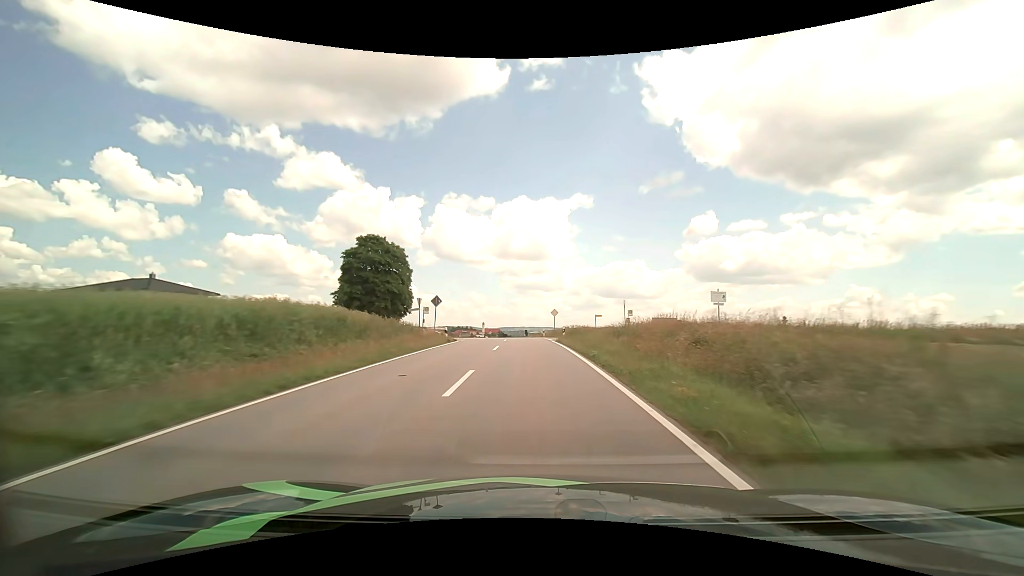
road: tertiary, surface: asphalt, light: Day
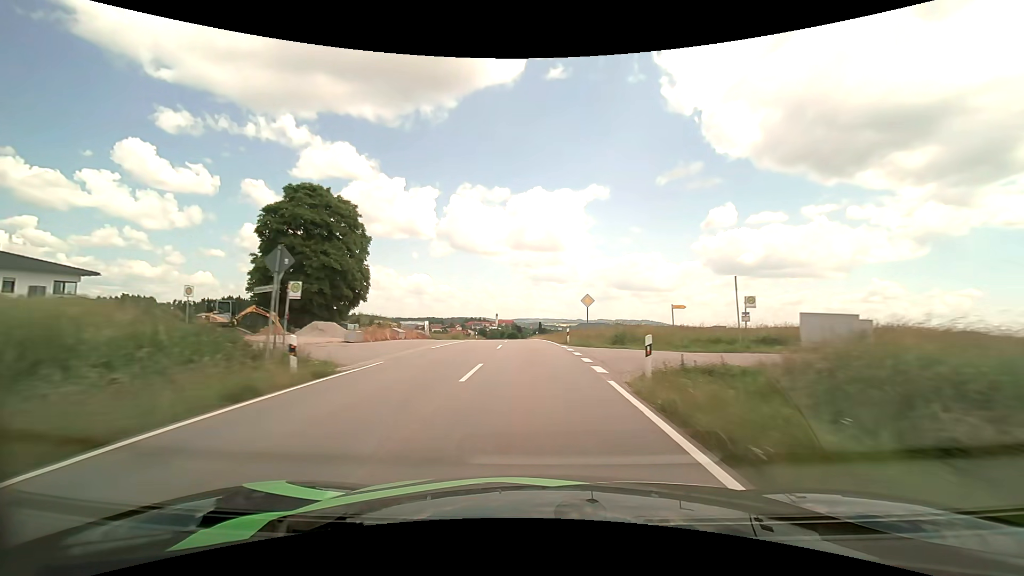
(-0.3, +22.5) m; -2°
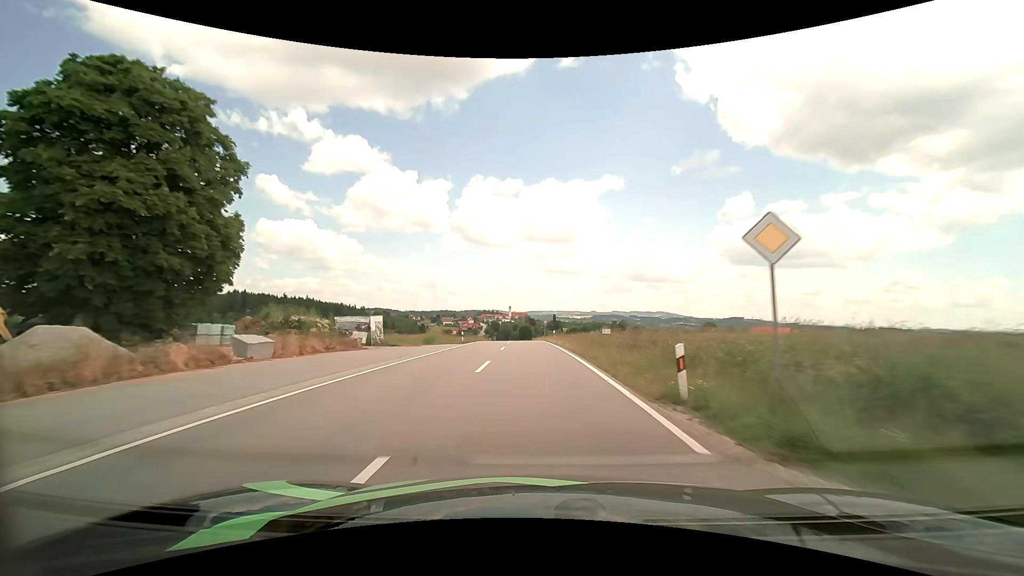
(-0.3, +21.9) m; -1°
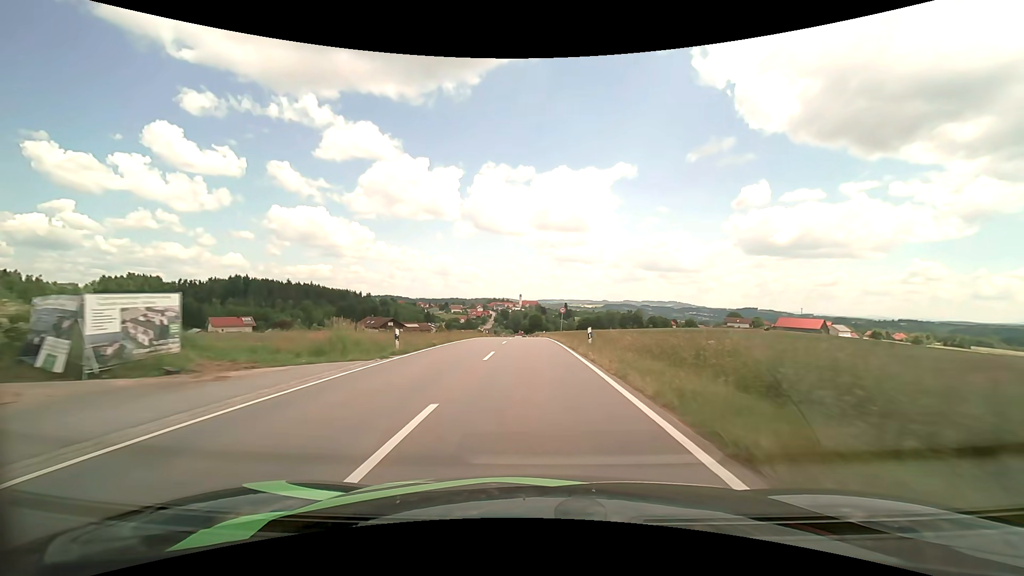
(-0.3, +22.3) m; -1°
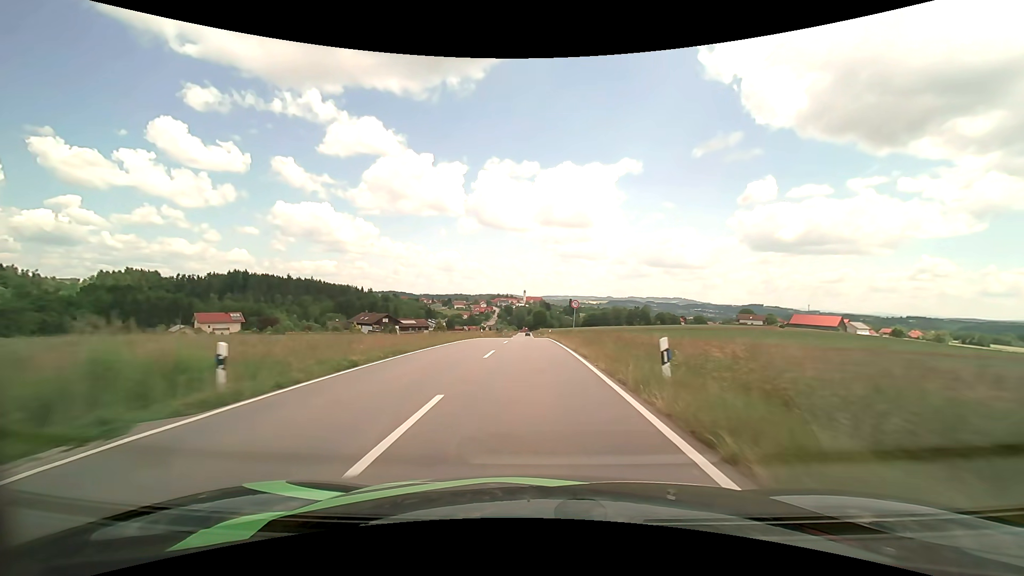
(0.0, +11.5) m; 0°
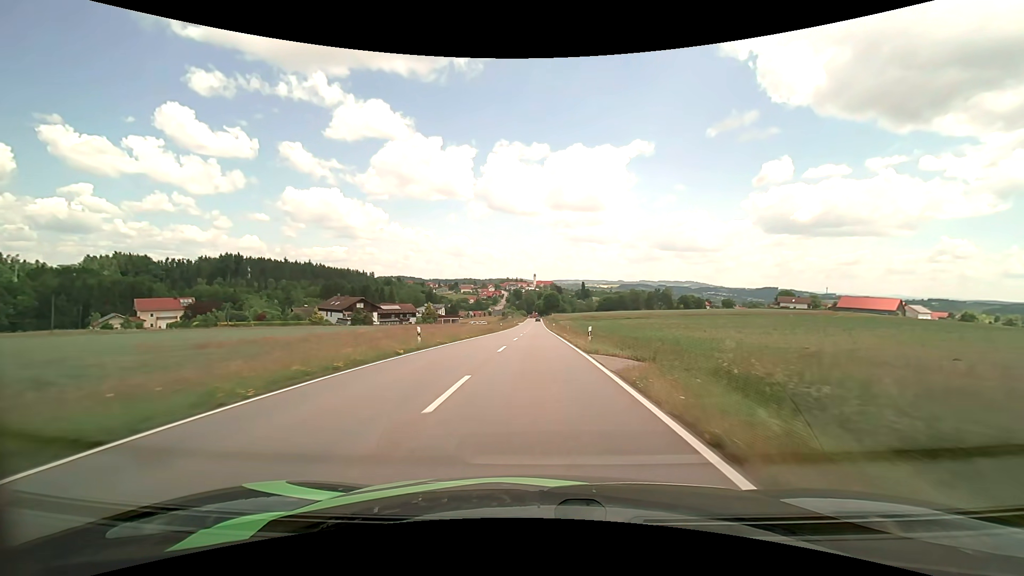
(-0.5, +34.4) m; -1°
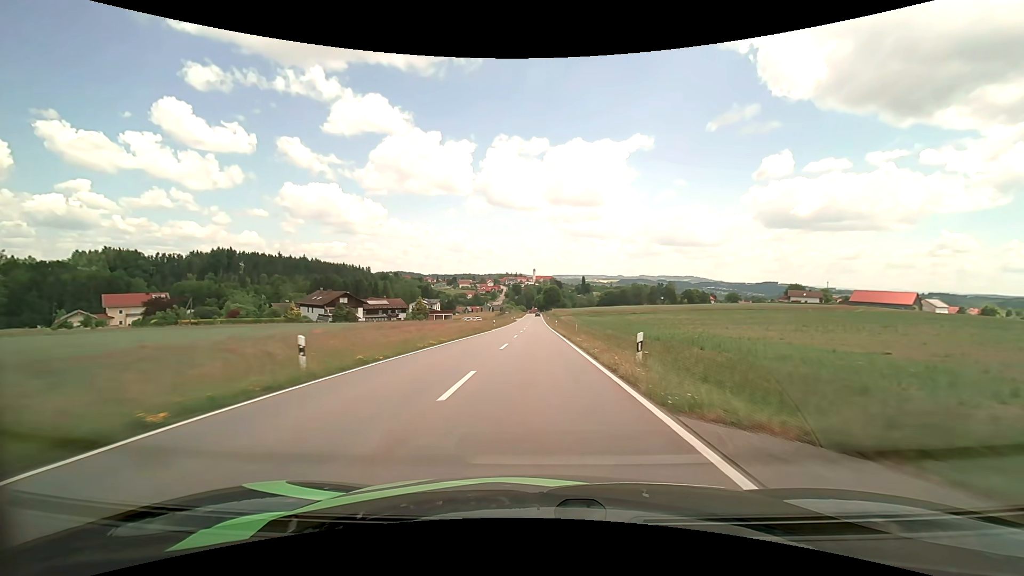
(0.0, +11.3) m; 0°
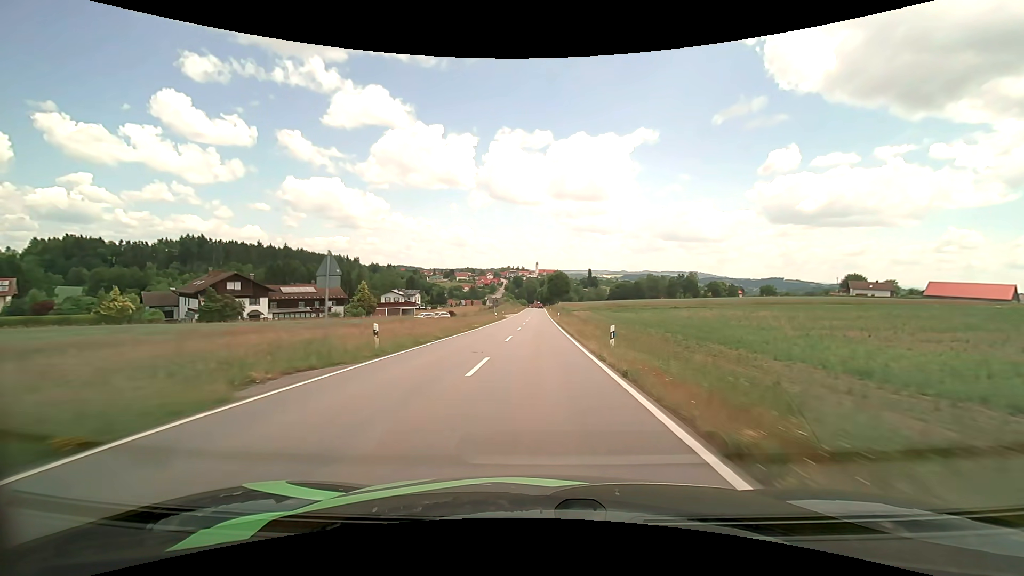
(-0.1, +46.5) m; 0°
(0, +10) (0, +20) (0, +30) (0, +40) (0, +50) (0, +60) (0, +70) (0, +80) (0, +90) (0, +100) m
